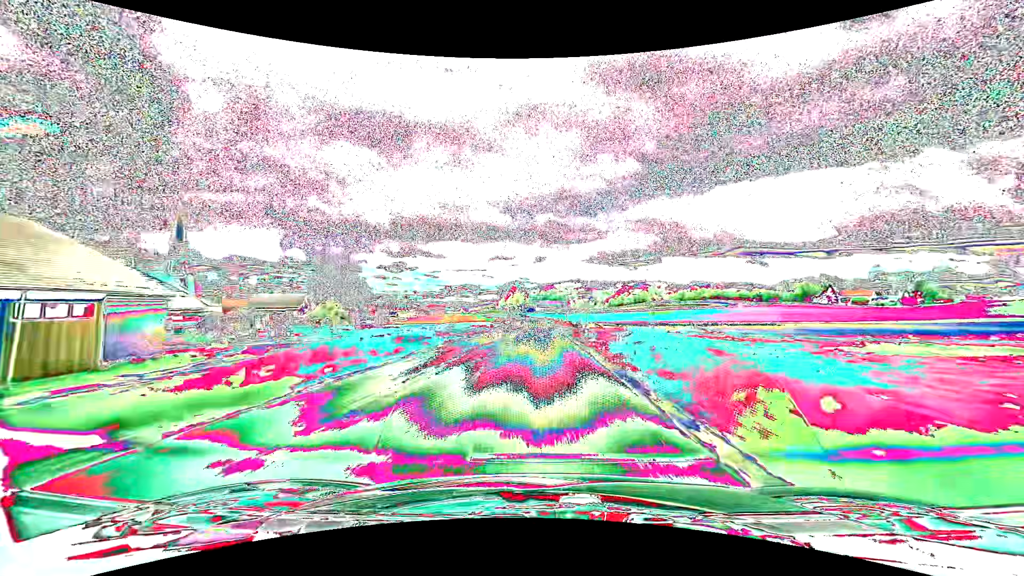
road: secondary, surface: asphalt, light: Day
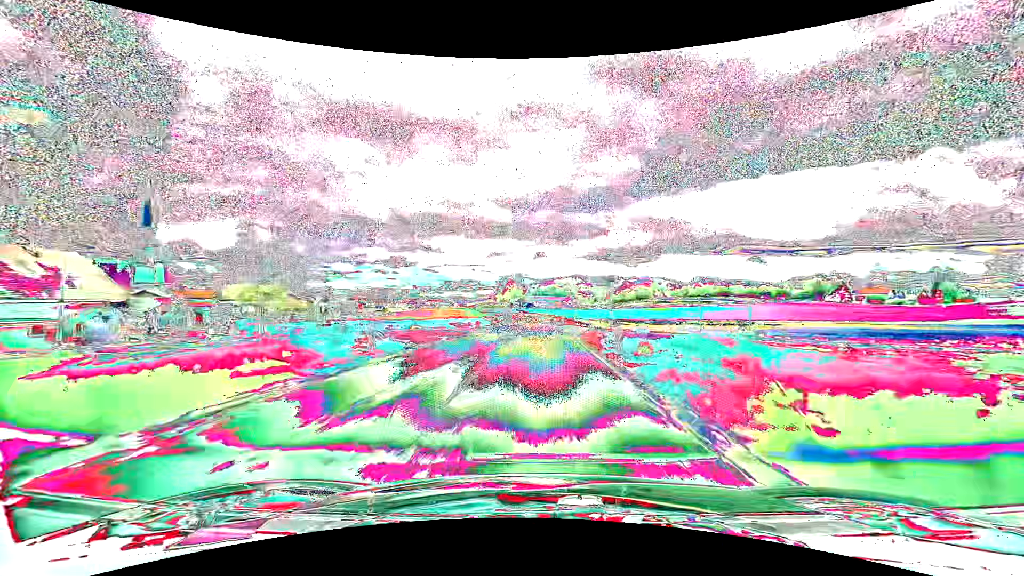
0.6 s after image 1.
(0.0, +14.4) m; 0°
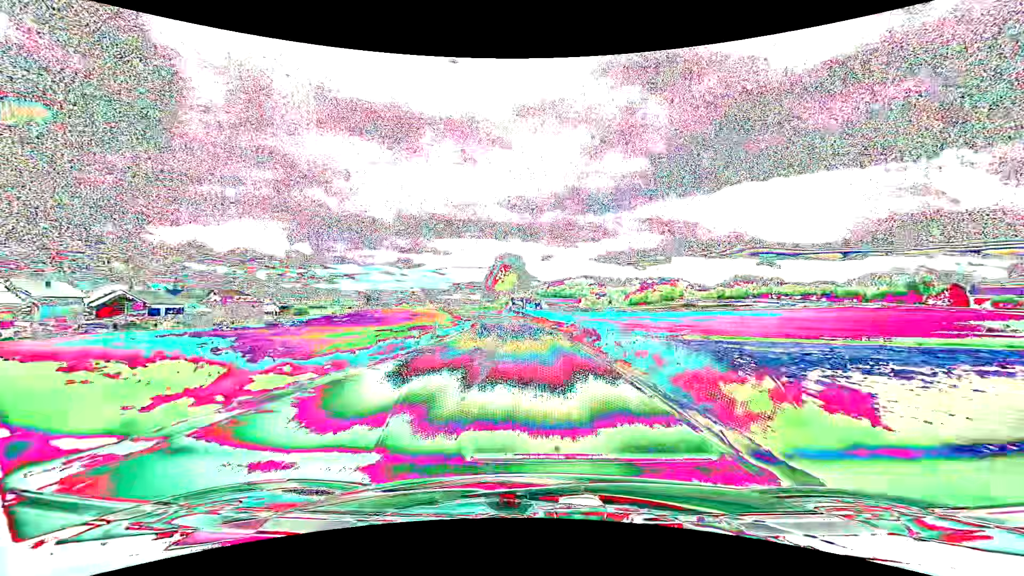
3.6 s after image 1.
(-0.3, +69.6) m; -1°
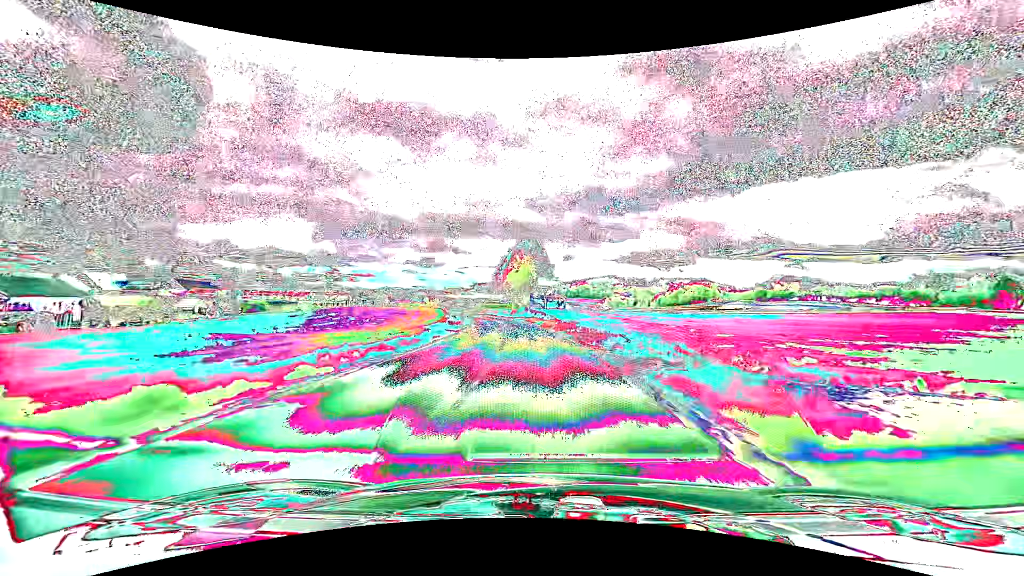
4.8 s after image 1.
(-0.5, +27.3) m; -2°
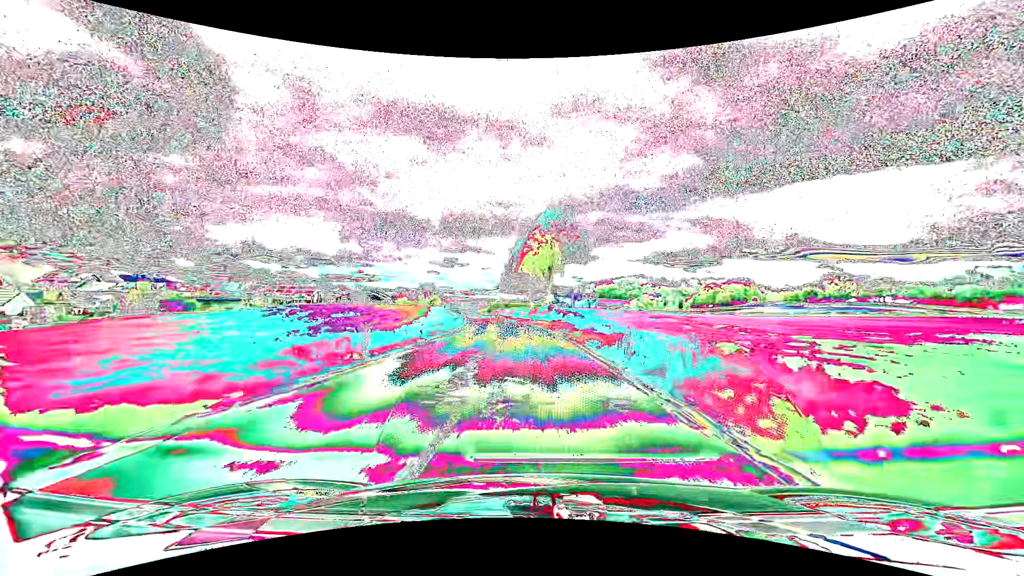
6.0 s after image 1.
(-0.6, +27.5) m; -3°
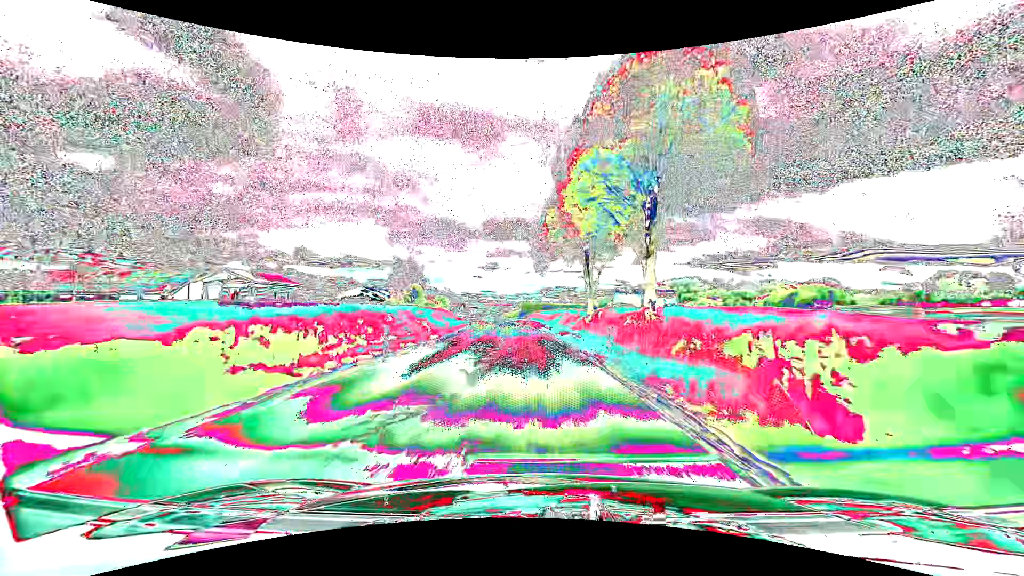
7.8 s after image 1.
(-1.7, +41.4) m; -5°
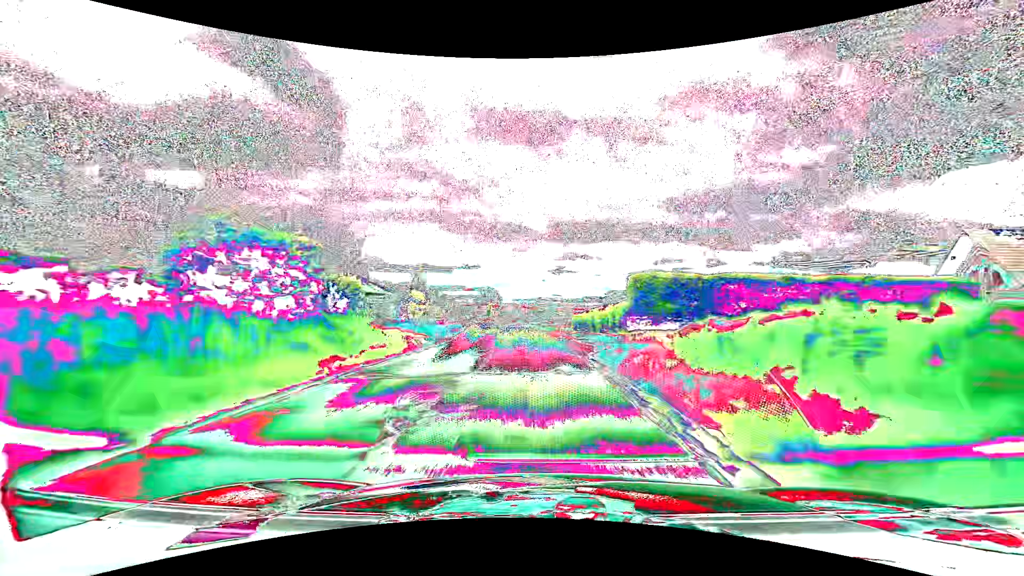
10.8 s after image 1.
(-4.6, +69.4) m; -8°
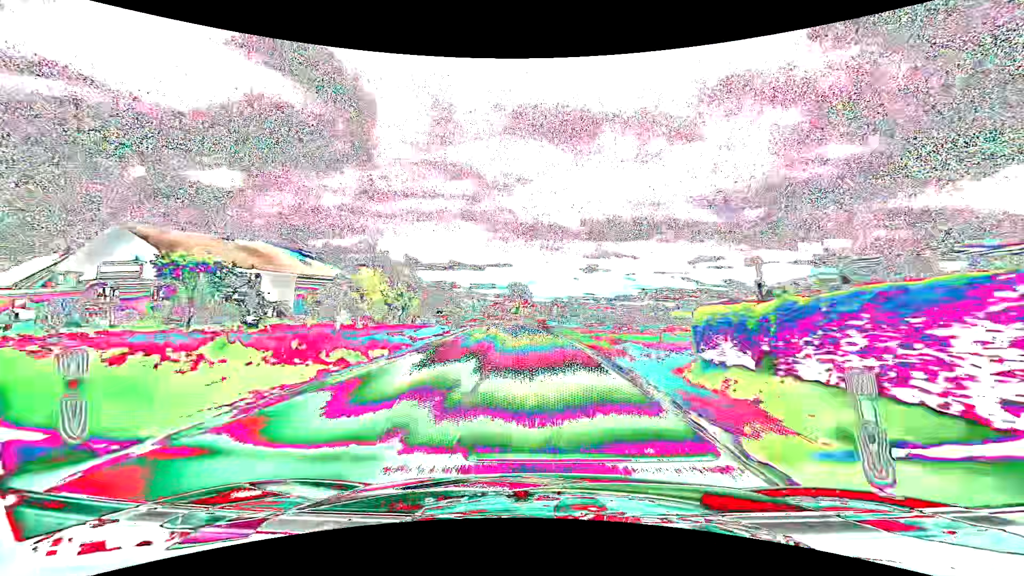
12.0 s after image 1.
(-0.9, +28.6) m; -4°
(0, +10) (0, +20) (-1, +30) (-1, +40) (-2, +50) (-3, +60) (-3, +70) (-4, +80) (-5, +90) (-5, +100) m
